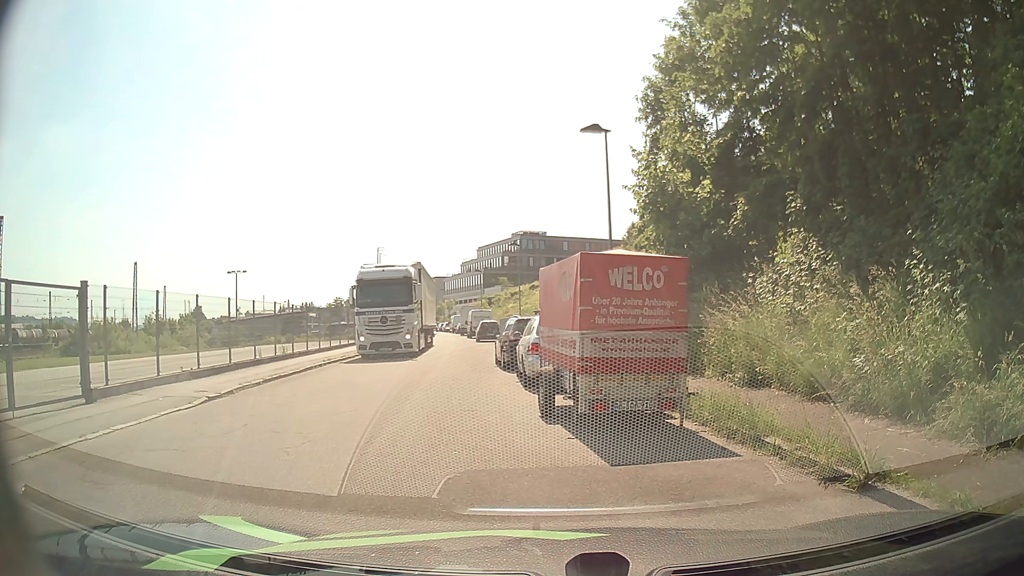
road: residential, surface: asphalt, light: Day
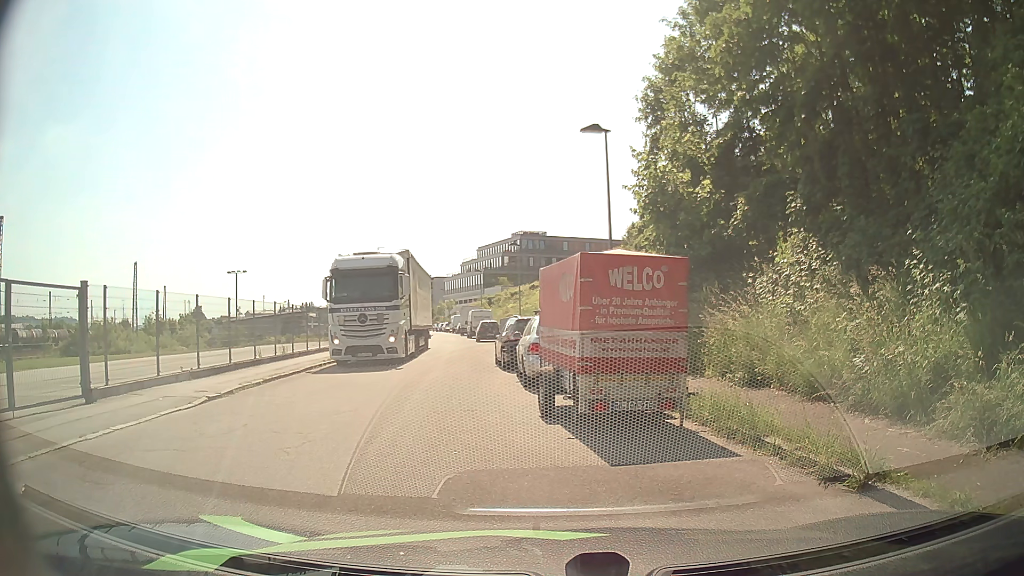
(0.0, 0.0) m; 0°
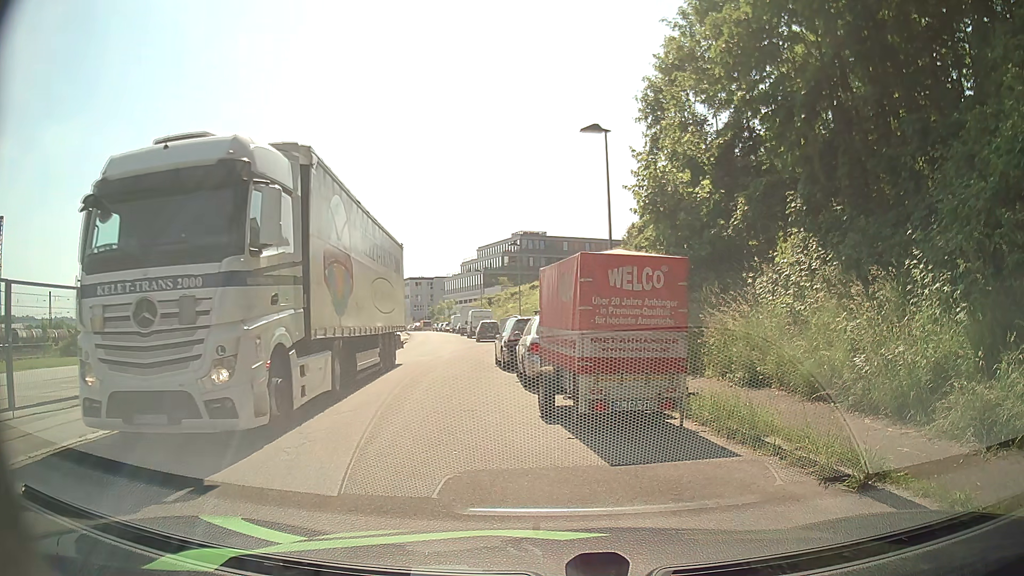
(0.0, 0.0) m; 0°
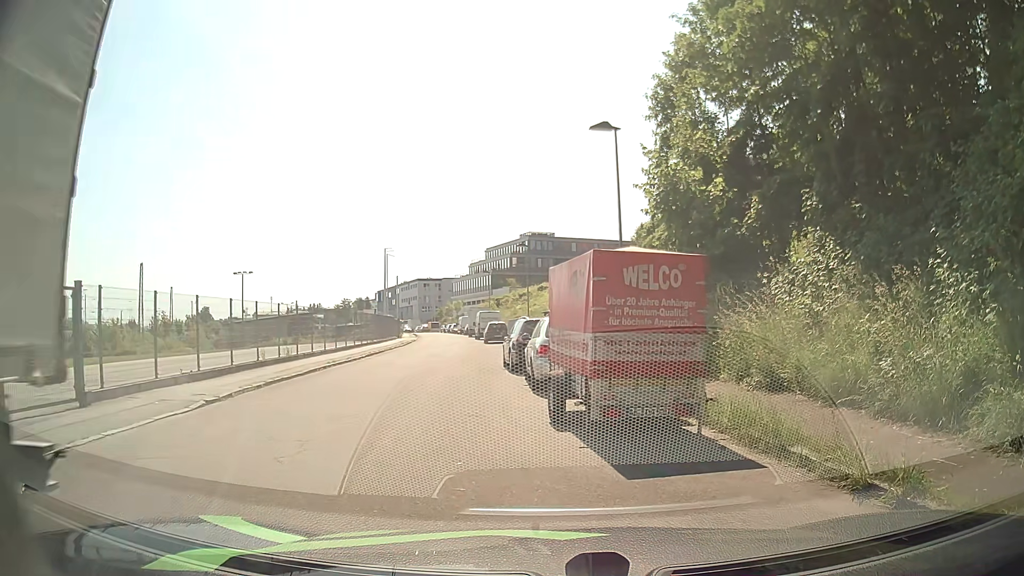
(0.0, +0.5) m; 0°
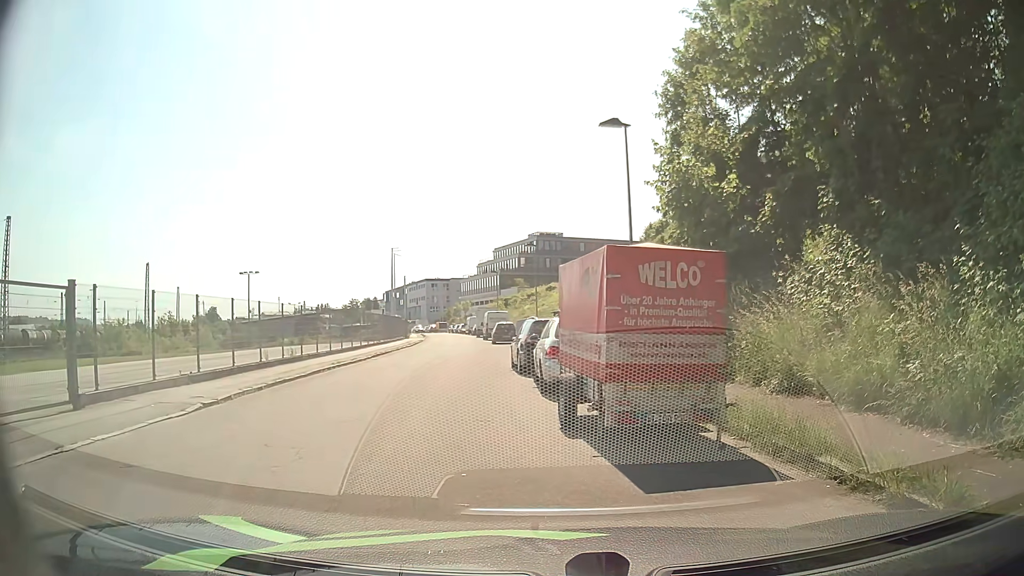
(0.0, +0.5) m; 0°
